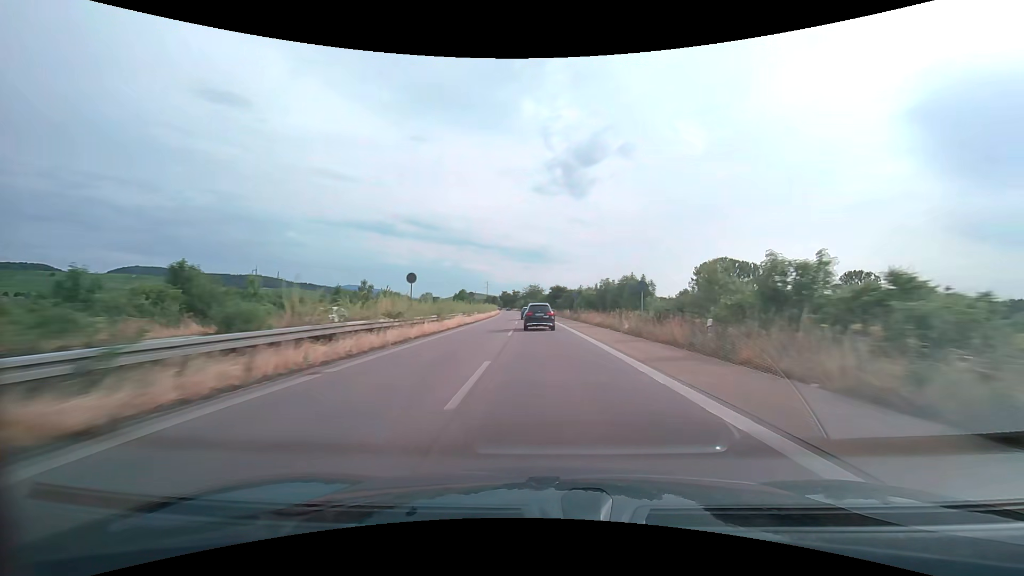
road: trunk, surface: asphalt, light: Day
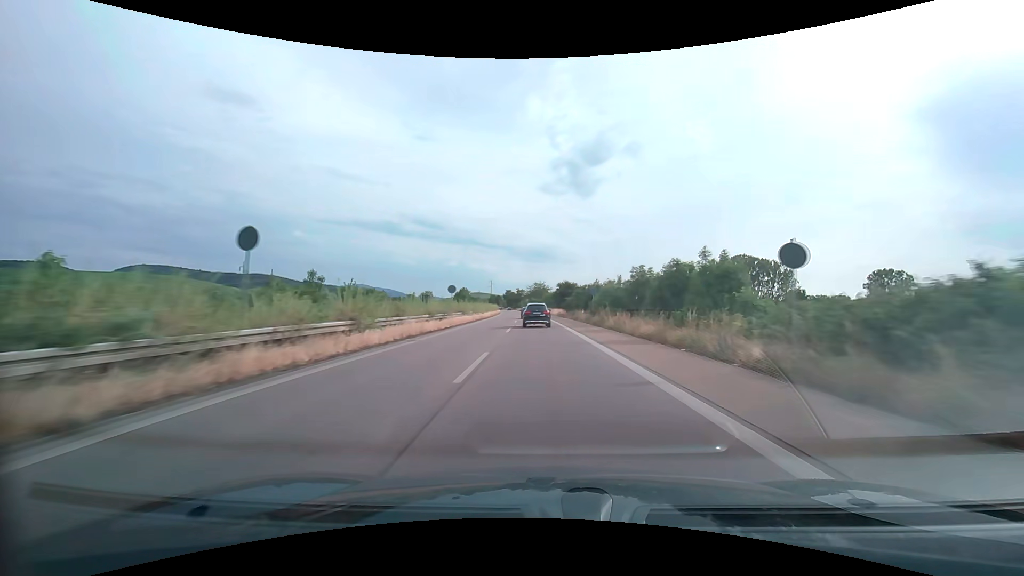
(-0.1, +15.8) m; -1°
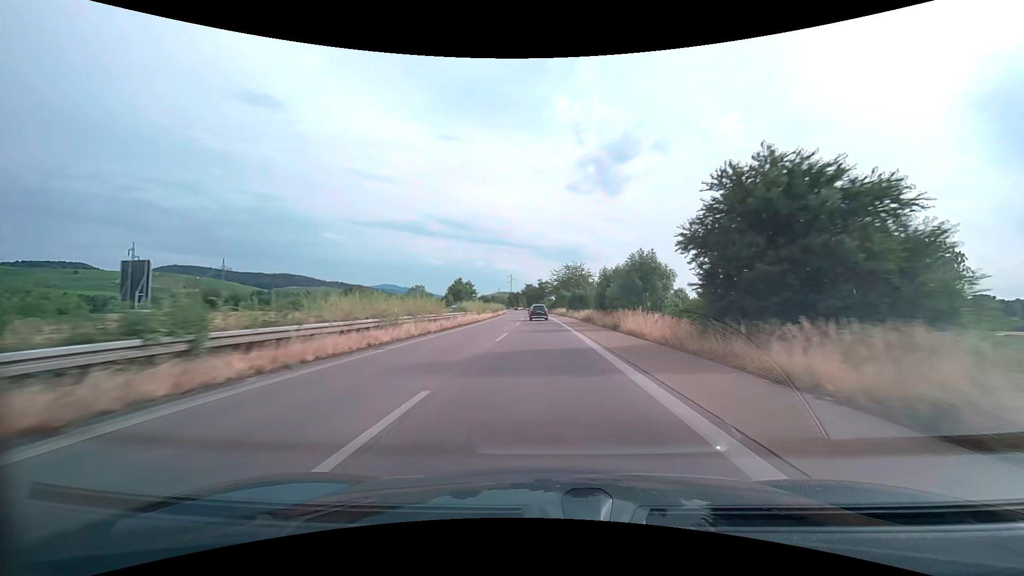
(-2.1, +79.1) m; -3°
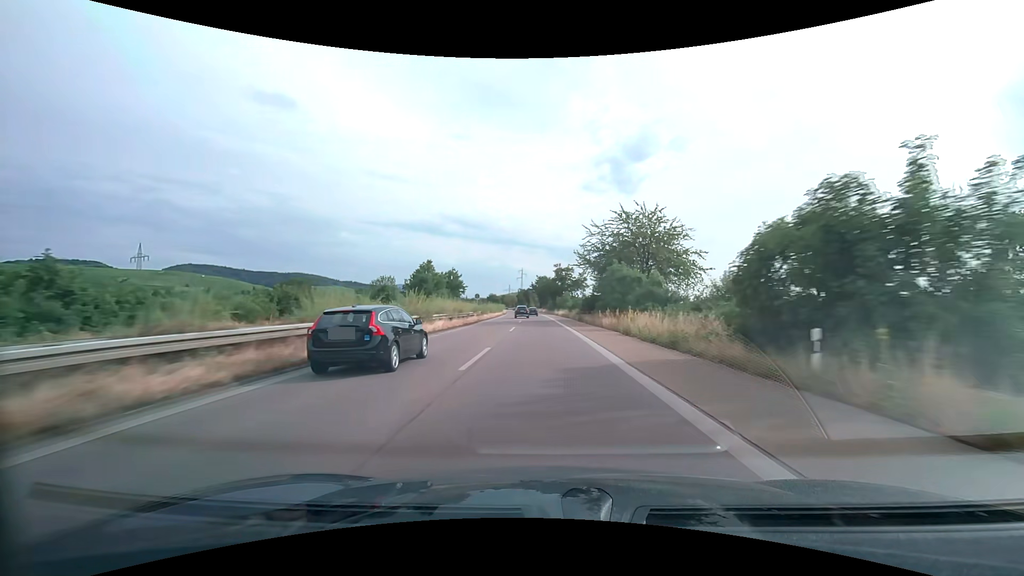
(-0.9, +63.3) m; -2°
(0, +10) (0, +20) (0, +30) (0, +40) (-1, +50) (-1, +60) (-1, +70) (-1, +80) (-2, +90) (-2, +100) m
